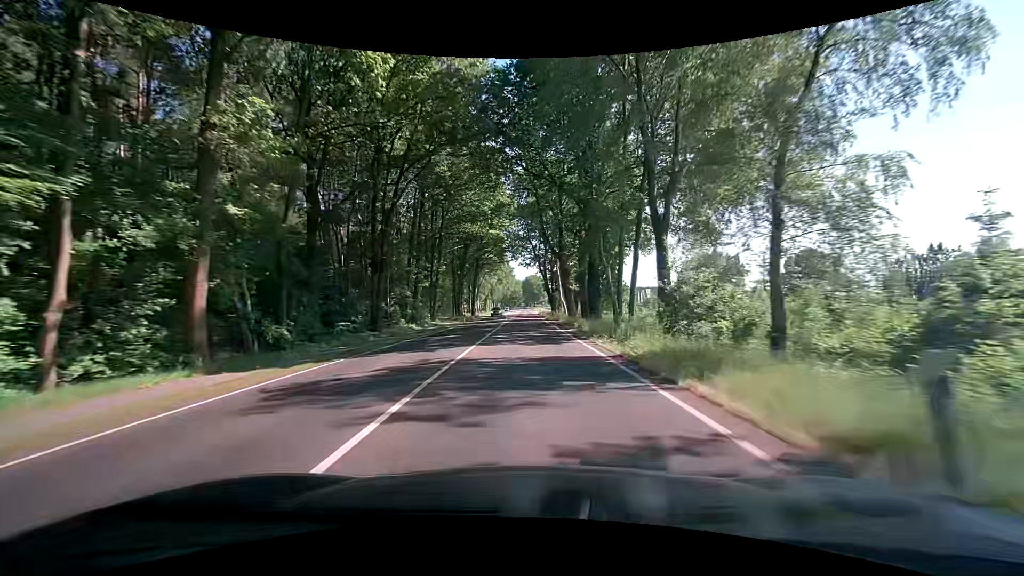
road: primary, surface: asphalt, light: Day
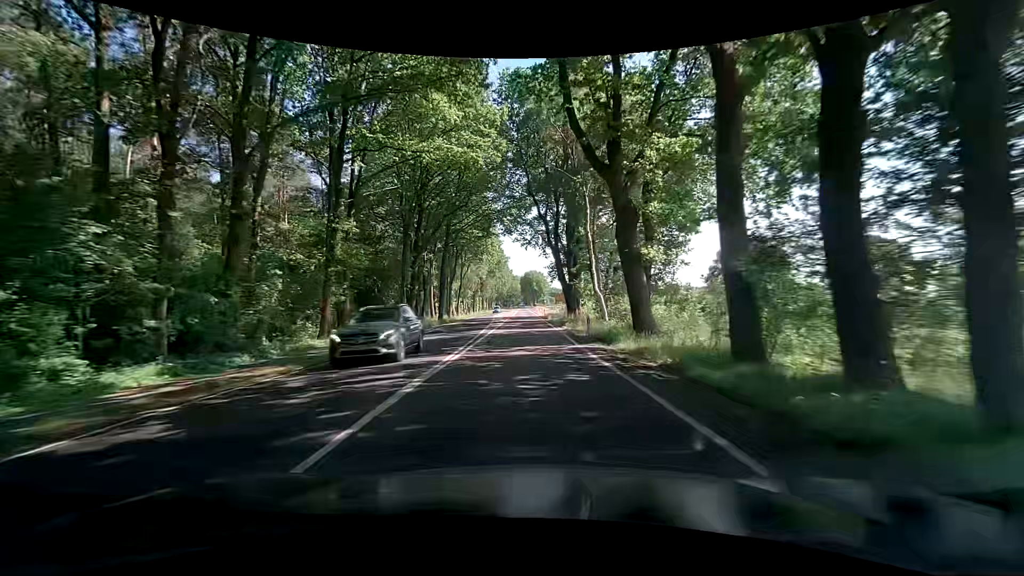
(+0.2, +32.2) m; +1°
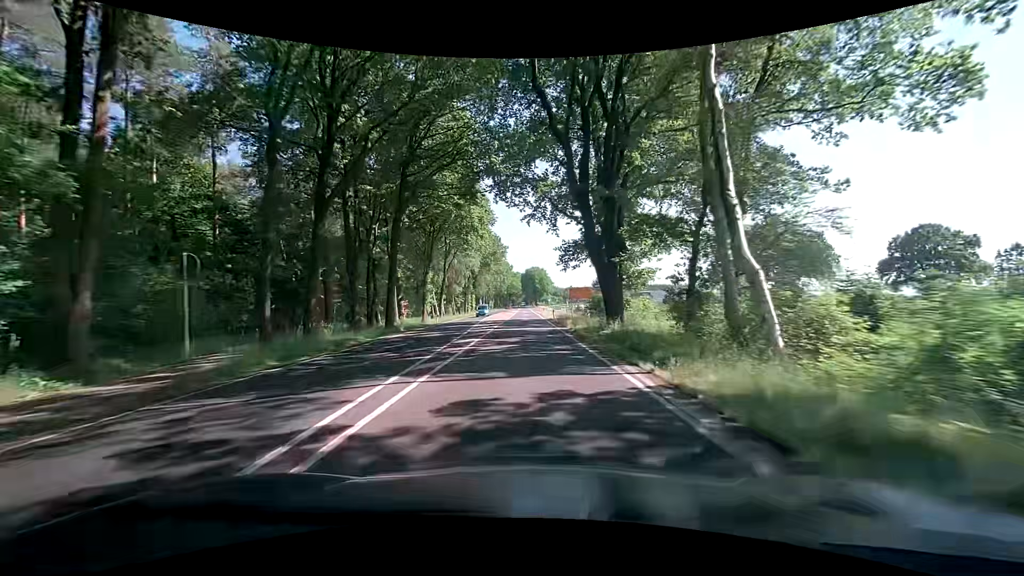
(-0.2, +21.1) m; -1°
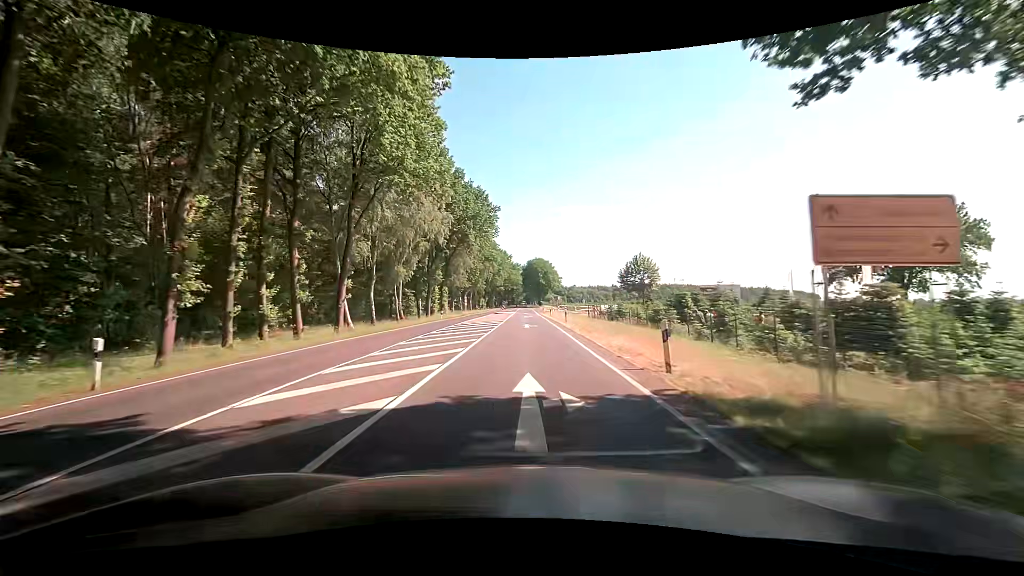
(0.0, +41.7) m; 0°
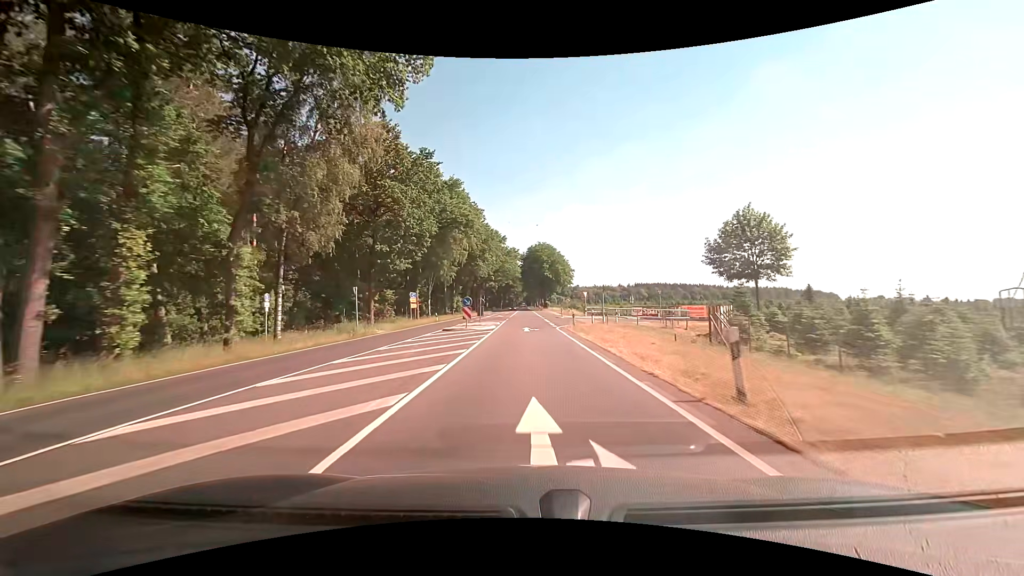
(-0.1, +52.5) m; 0°
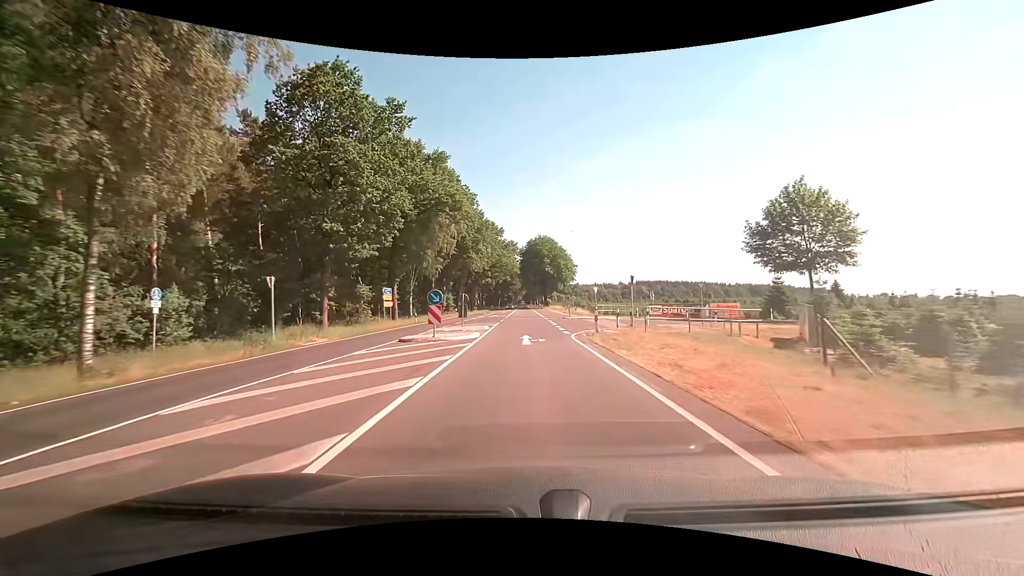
(0.0, +10.6) m; 0°
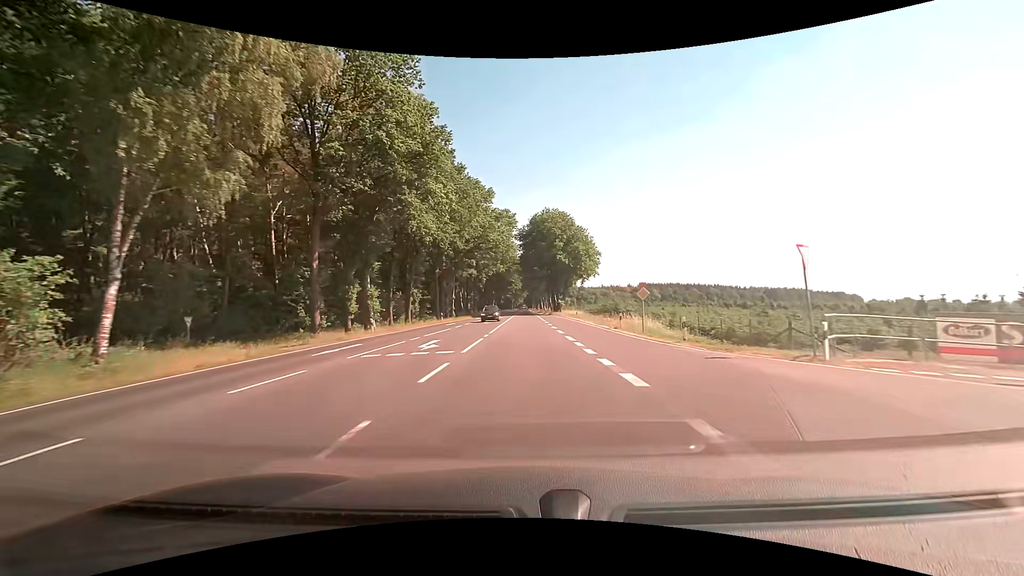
(-0.1, +42.3) m; 0°
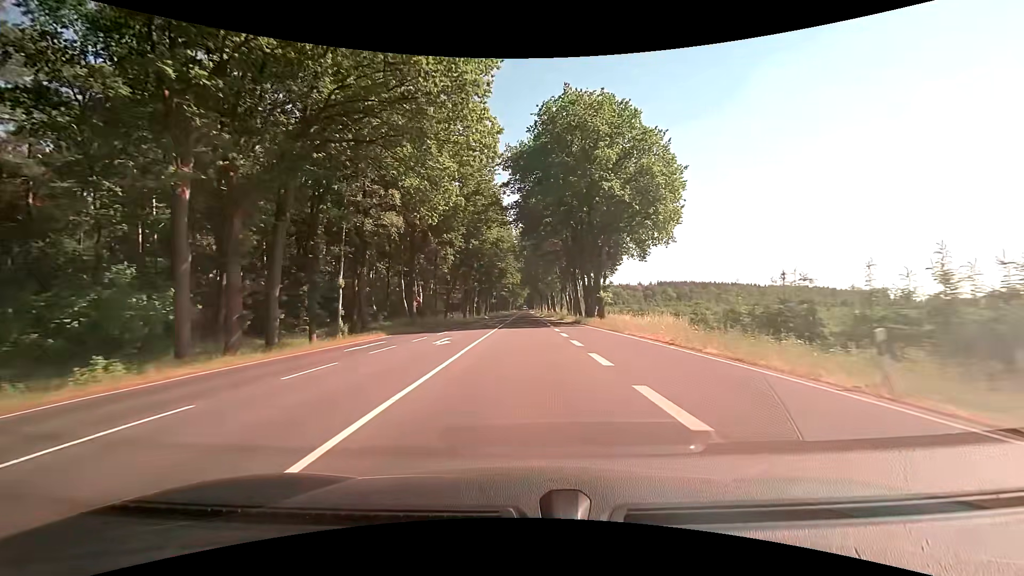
(0.0, +52.1) m; 0°
(0, +10) (0, +20) (0, +30) (0, +40) (0, +50) (0, +60) (0, +70) (0, +80) (0, +90) (0, +100) m
